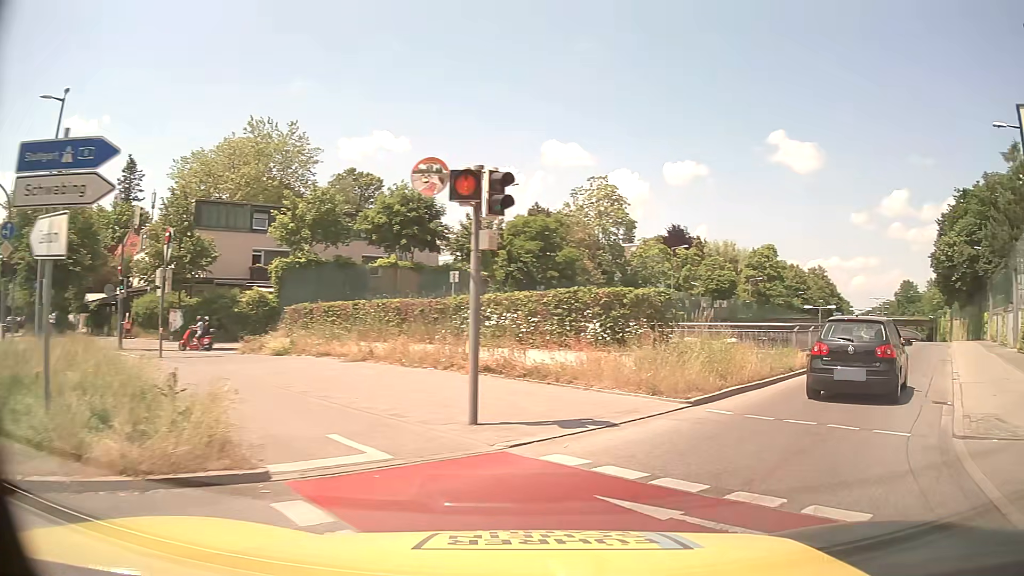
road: trunk_link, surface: asphalt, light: Day
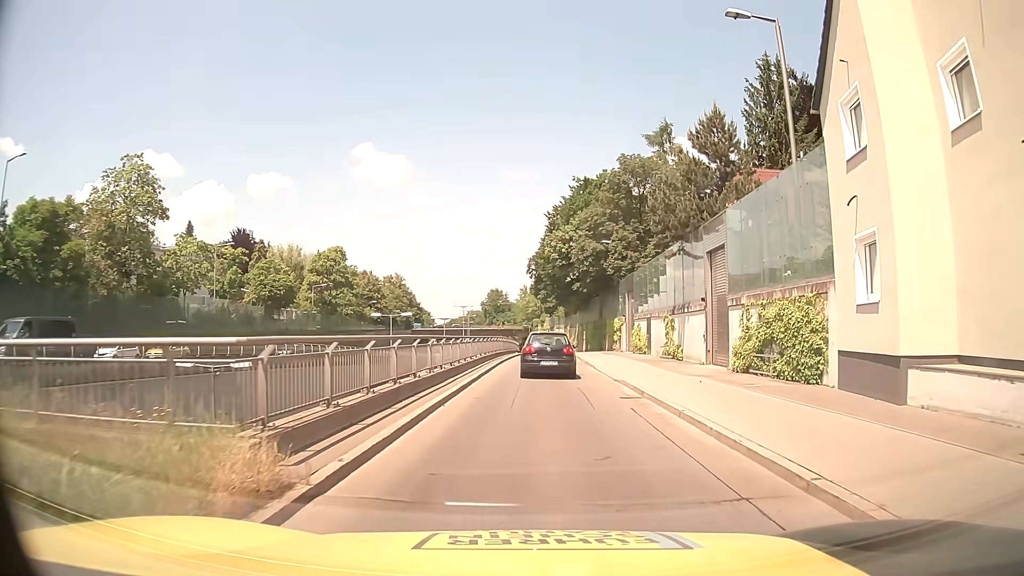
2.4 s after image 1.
(+5.6, +12.5) m; +37°
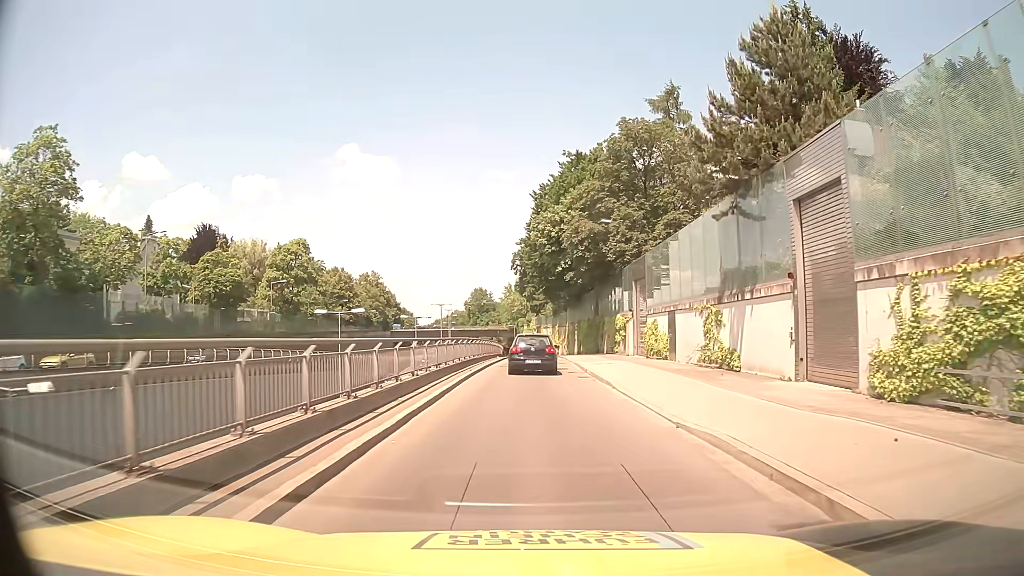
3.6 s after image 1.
(+0.1, +10.8) m; +1°
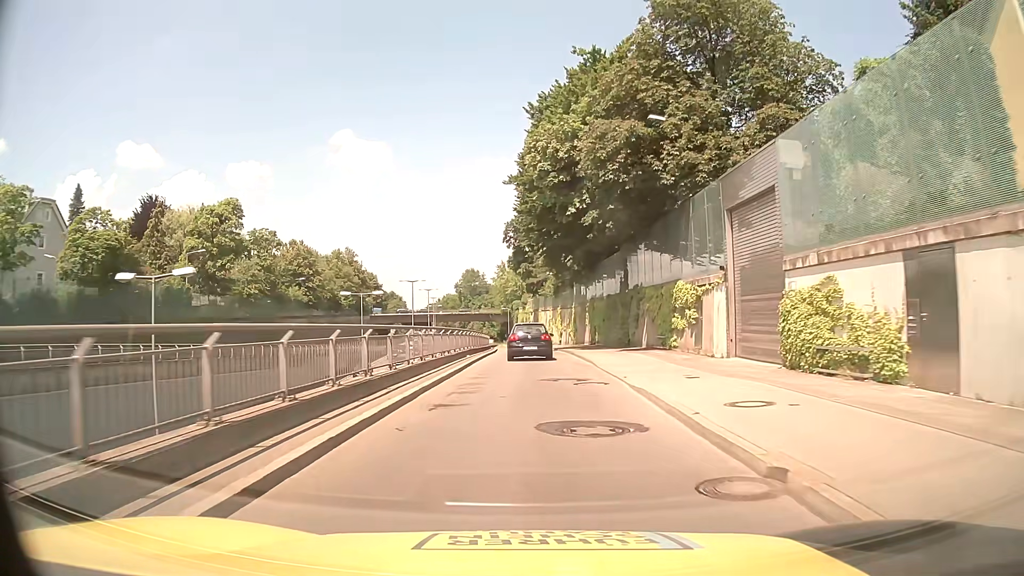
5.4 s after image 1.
(+0.1, +21.2) m; 0°
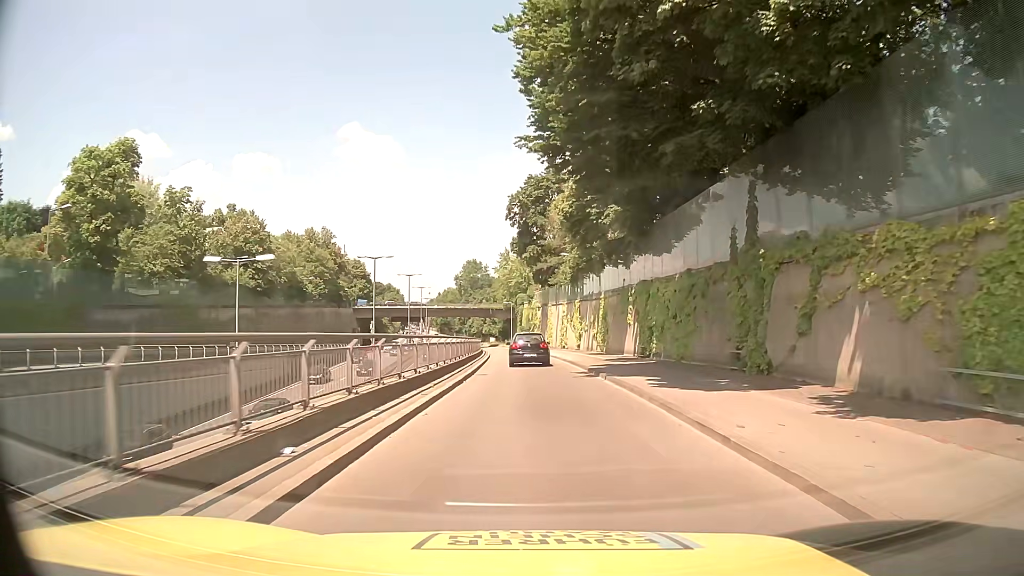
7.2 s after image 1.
(-0.1, +22.2) m; -1°
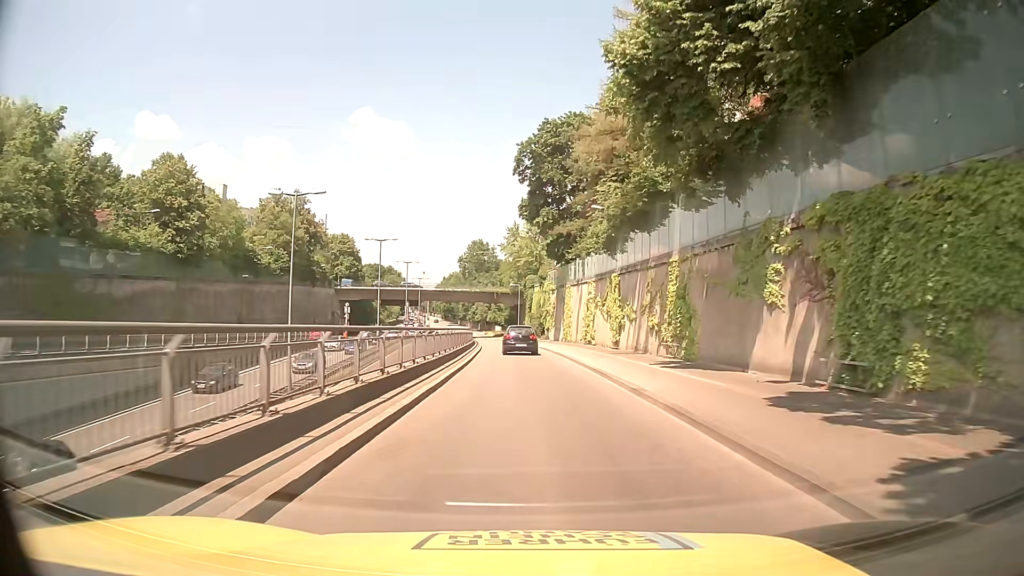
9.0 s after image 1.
(0.0, +21.6) m; -1°
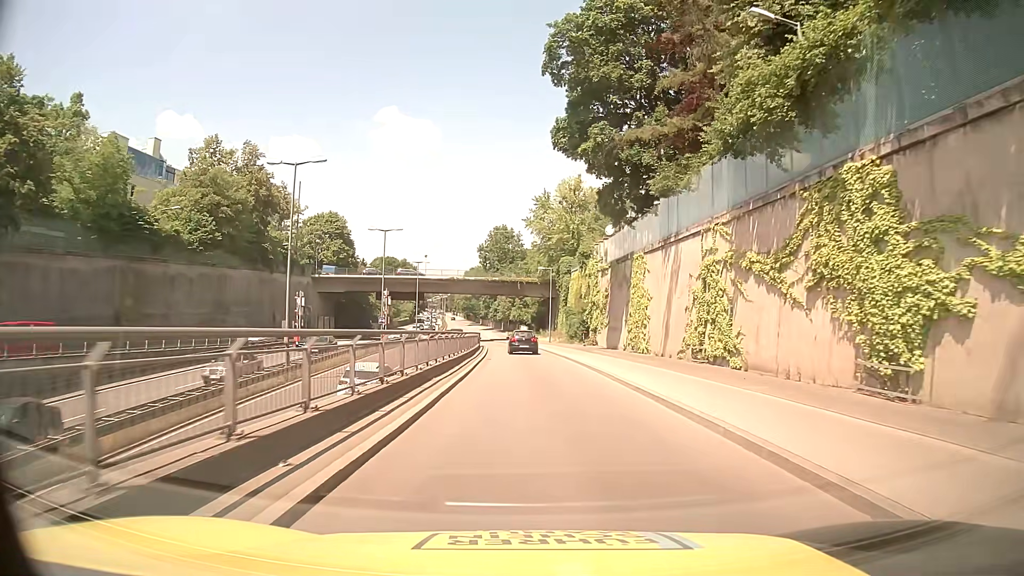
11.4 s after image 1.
(-0.6, +29.9) m; -2°
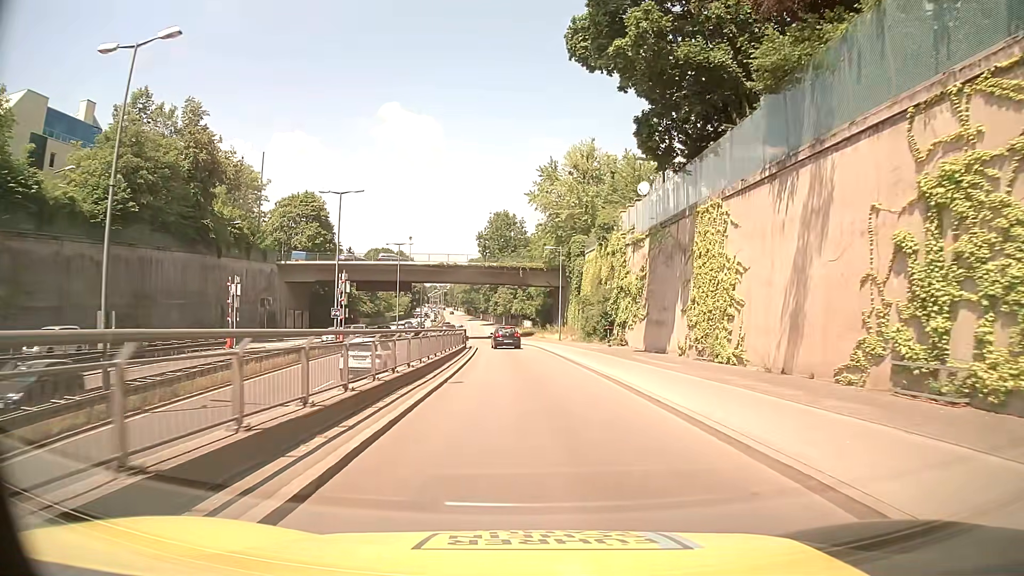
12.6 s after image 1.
(-0.1, +15.7) m; -1°
(0, +10) (0, +20) (0, +30) (-1, +40) (-2, +50) (-3, +60) (-4, +70) (-5, +80) (-6, +90) (-7, +100) m
